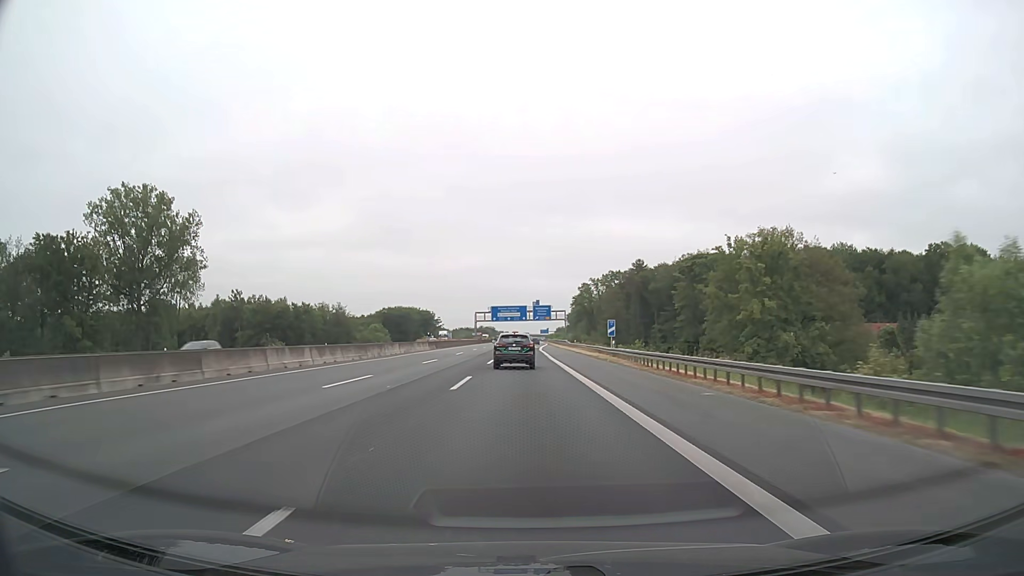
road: motorway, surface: asphalt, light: Day
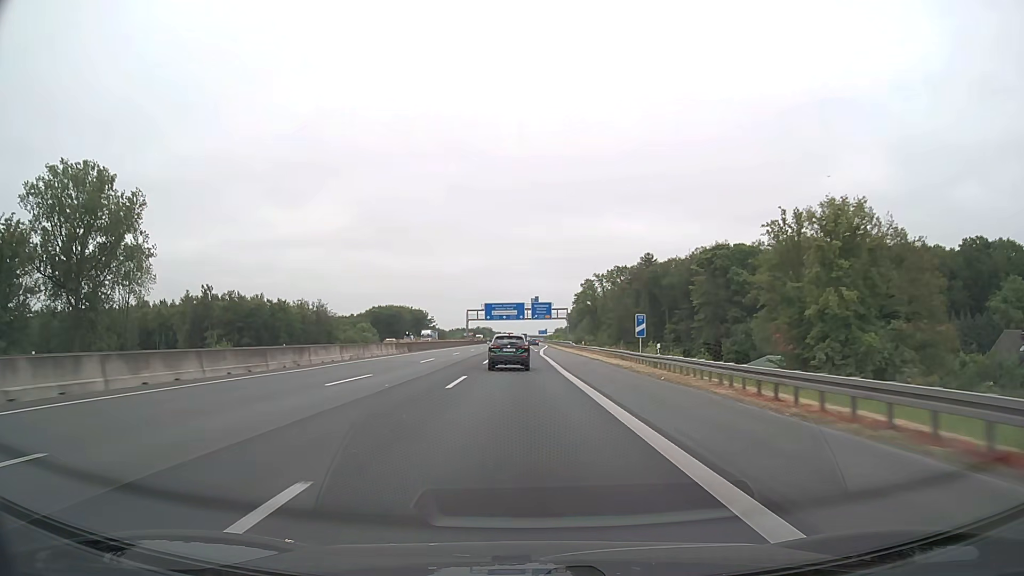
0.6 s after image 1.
(0.0, +17.6) m; 0°
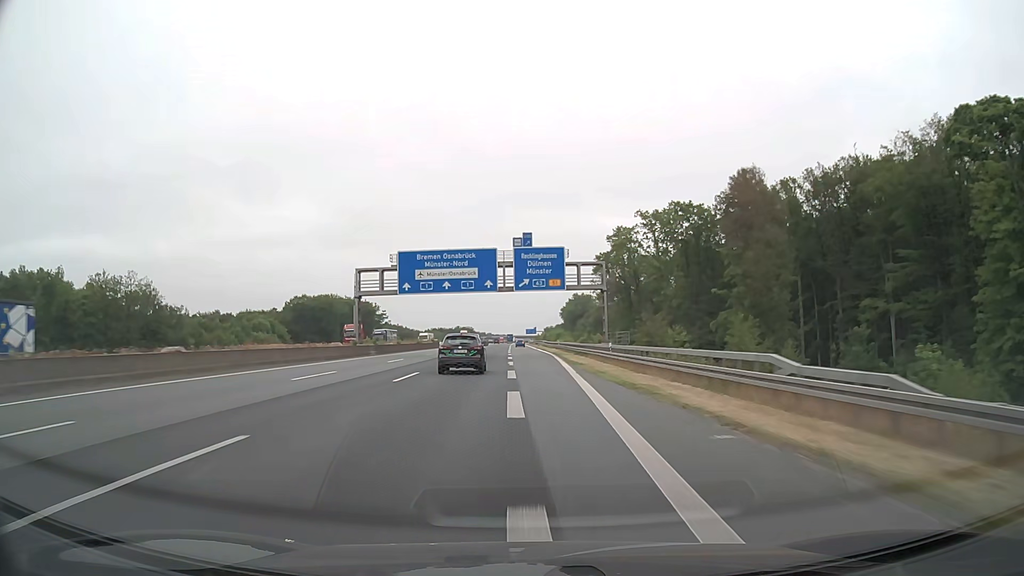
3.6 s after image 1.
(+0.8, +89.9) m; +1°
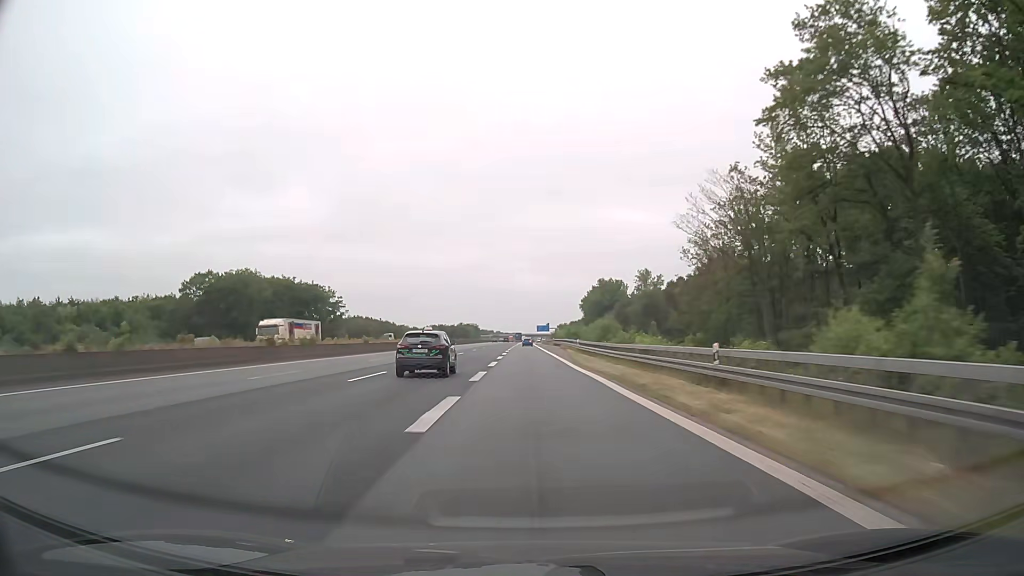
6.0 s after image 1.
(-0.5, +74.8) m; -1°
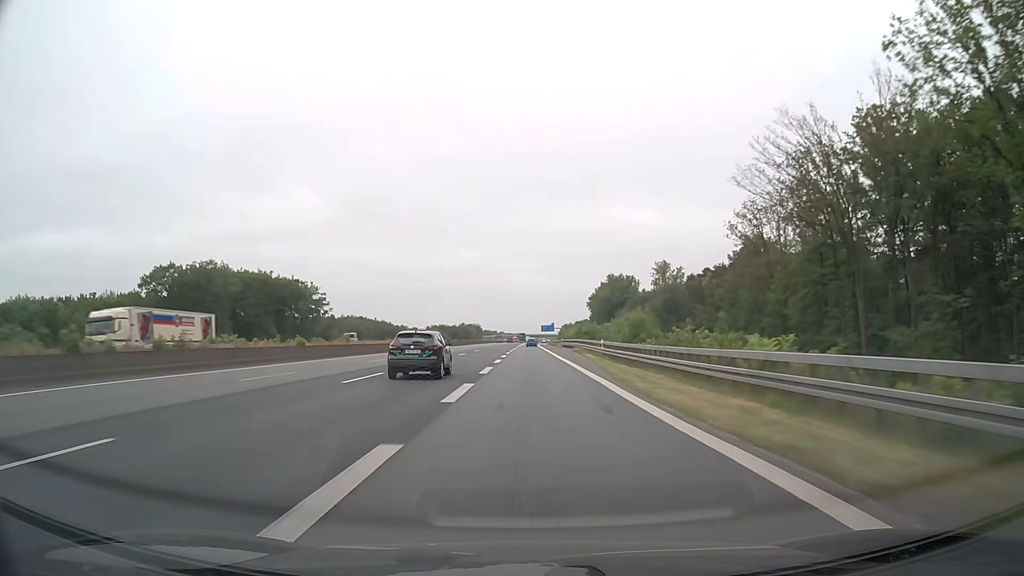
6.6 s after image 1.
(0.0, +18.8) m; -1°
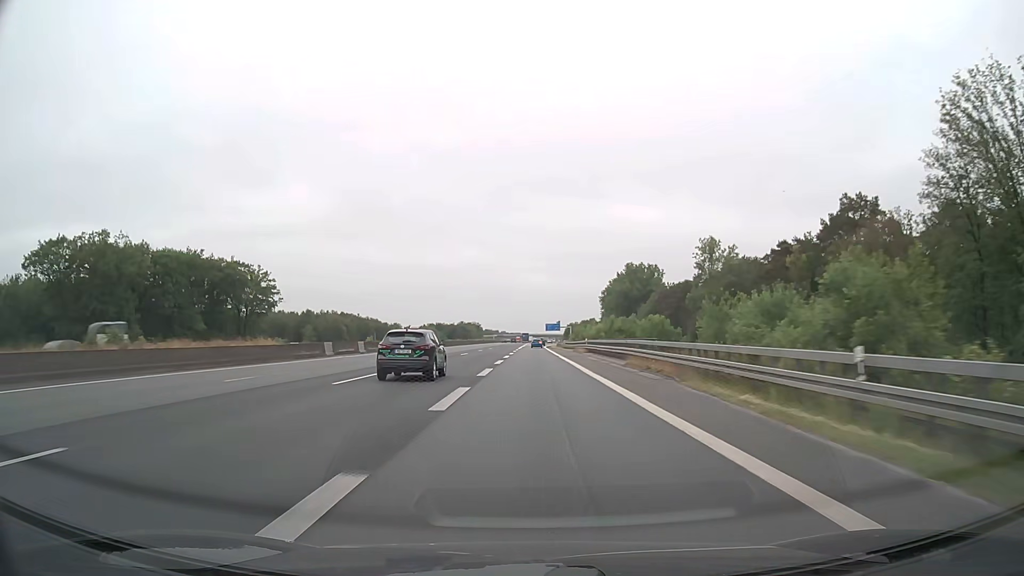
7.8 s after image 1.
(0.0, +37.2) m; 0°
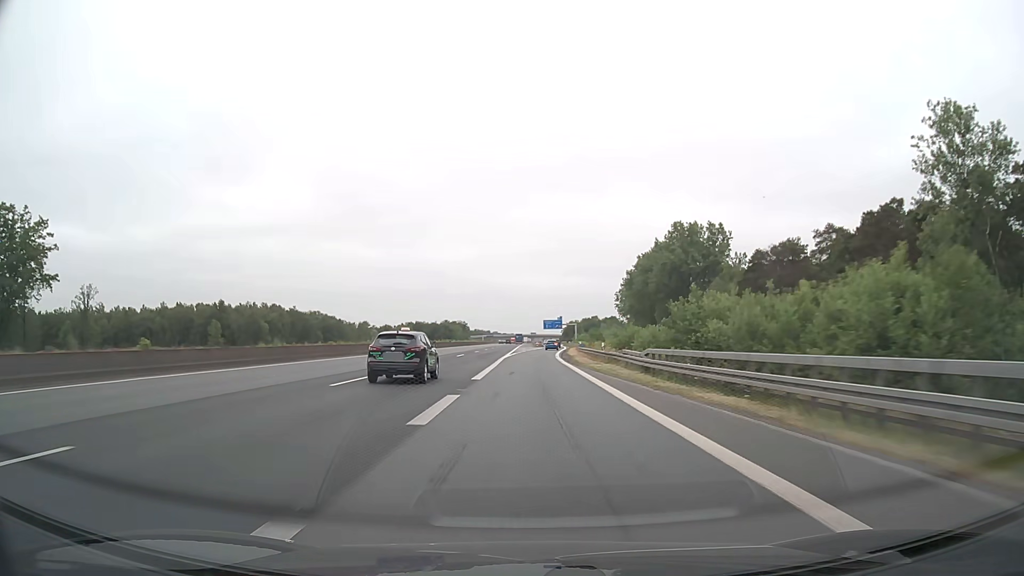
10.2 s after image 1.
(+0.2, +72.2) m; +1°
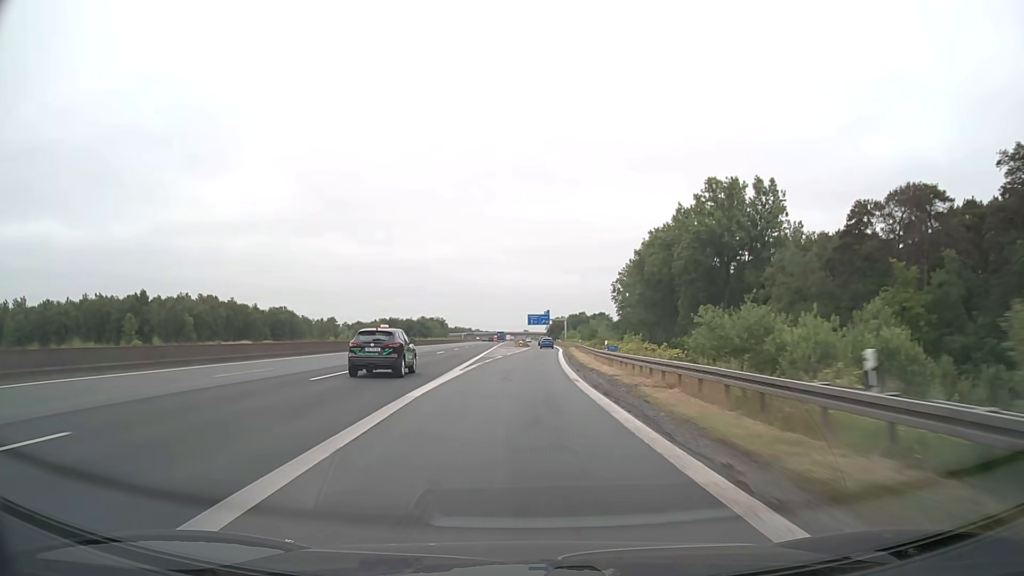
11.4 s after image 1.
(+0.3, +34.9) m; +1°
(0, +10) (0, +20) (0, +30) (+1, +40) (+1, +50) (+1, +60) (+2, +70) (+2, +80) (+2, +90) (+3, +100) m
